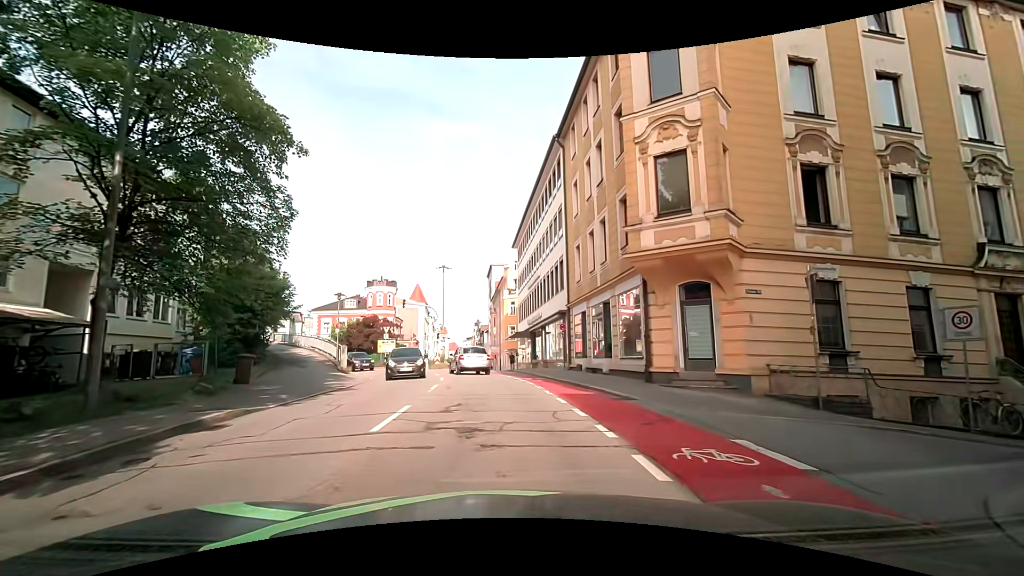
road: tertiary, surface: asphalt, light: Day
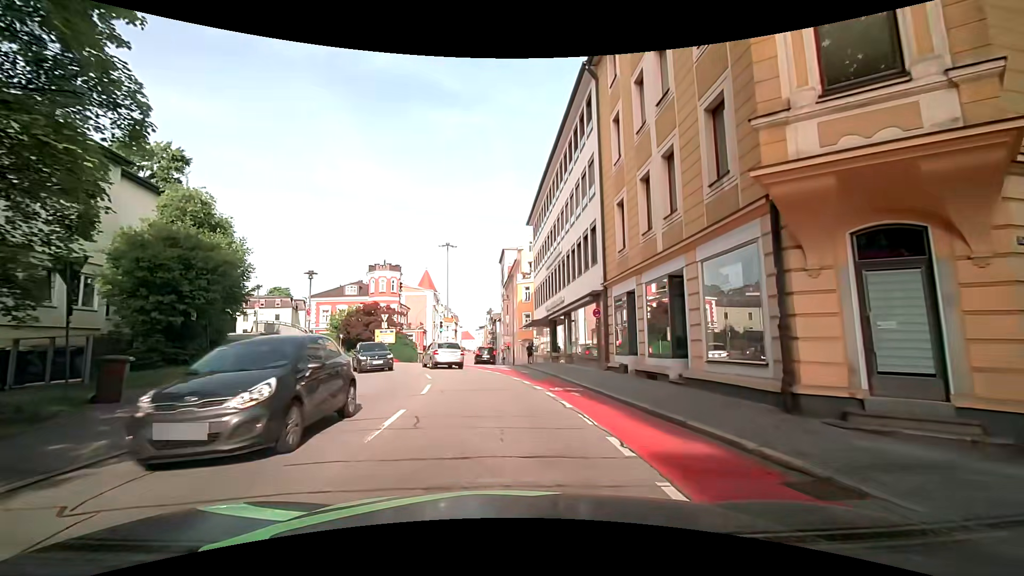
(+0.2, +7.1) m; +1°
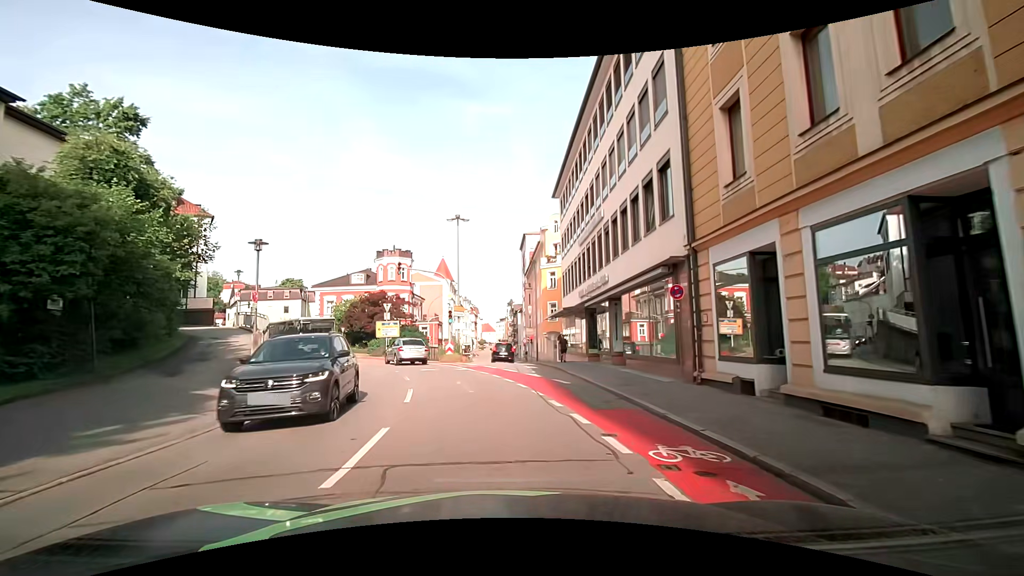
(0.0, +7.9) m; -2°
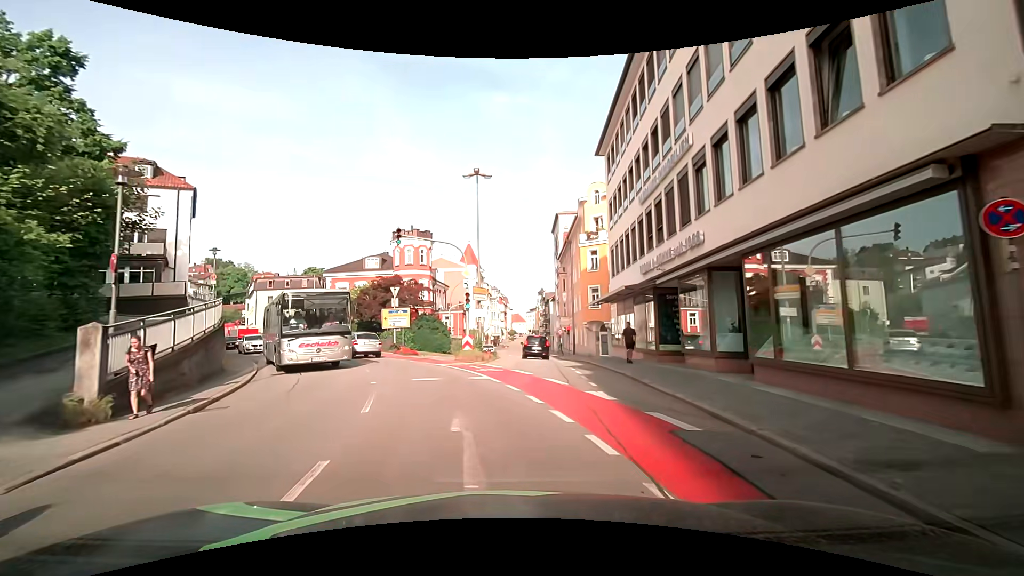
(-0.2, +8.3) m; -4°
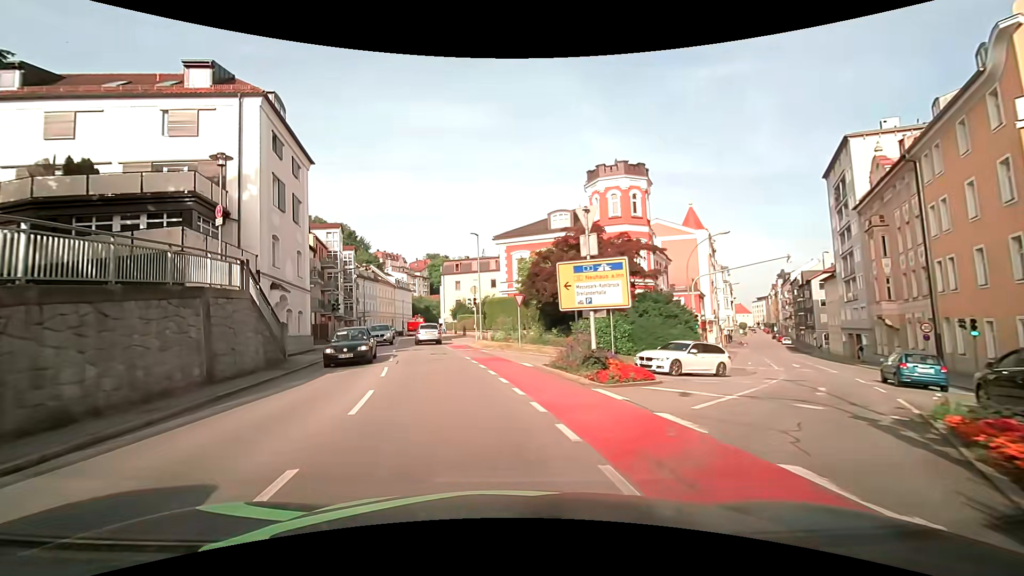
(-3.1, +22.3) m; -22°
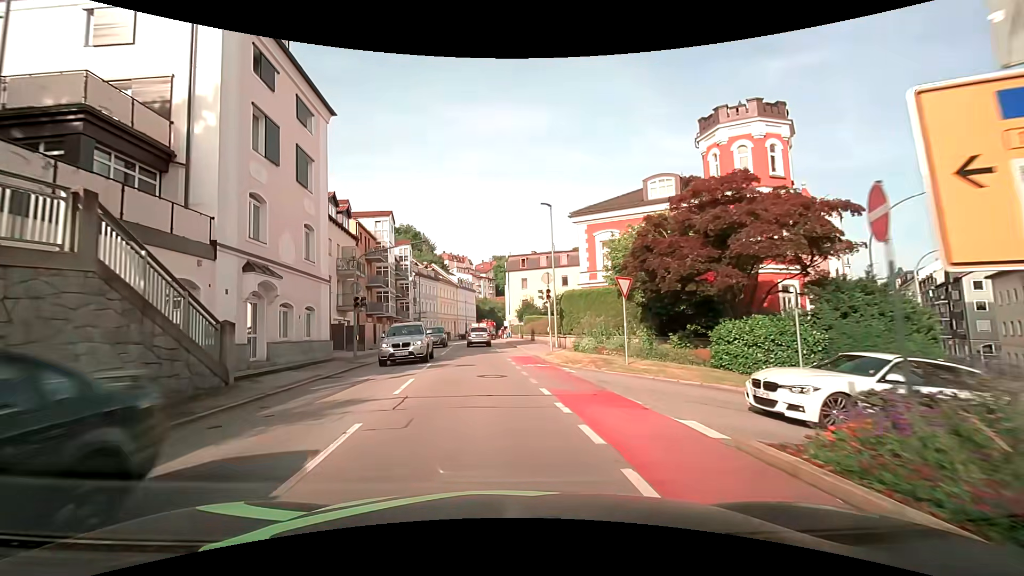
(-0.8, +10.2) m; -8°
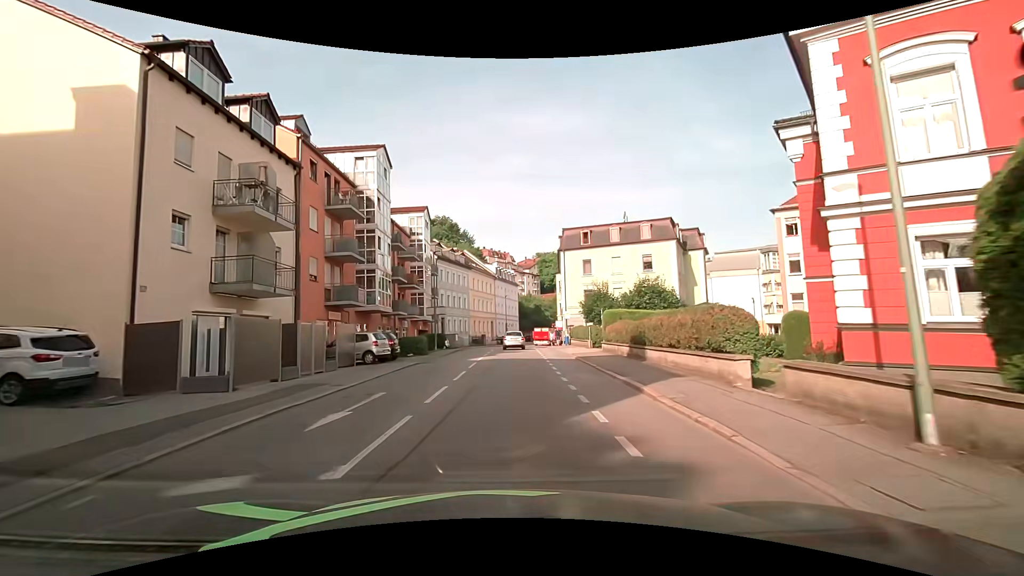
(-1.3, +22.0) m; -4°
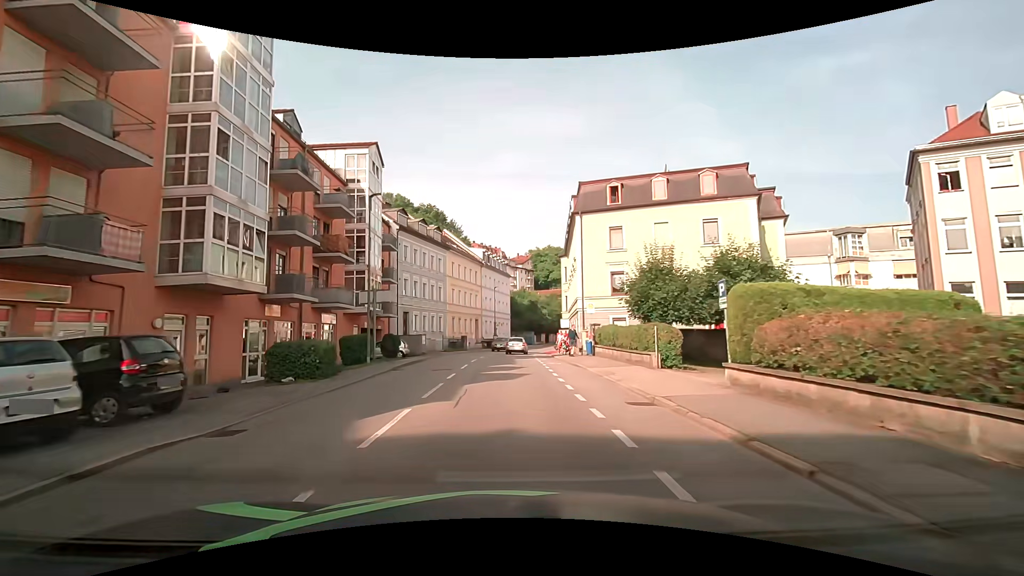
(+0.1, +17.6) m; +2°
(0, +10) (0, +20) (-1, +30) (-1, +40) (0, +50) (+1, +60) (+3, +70) (+6, +79) (+9, +89) (+14, +98) m
